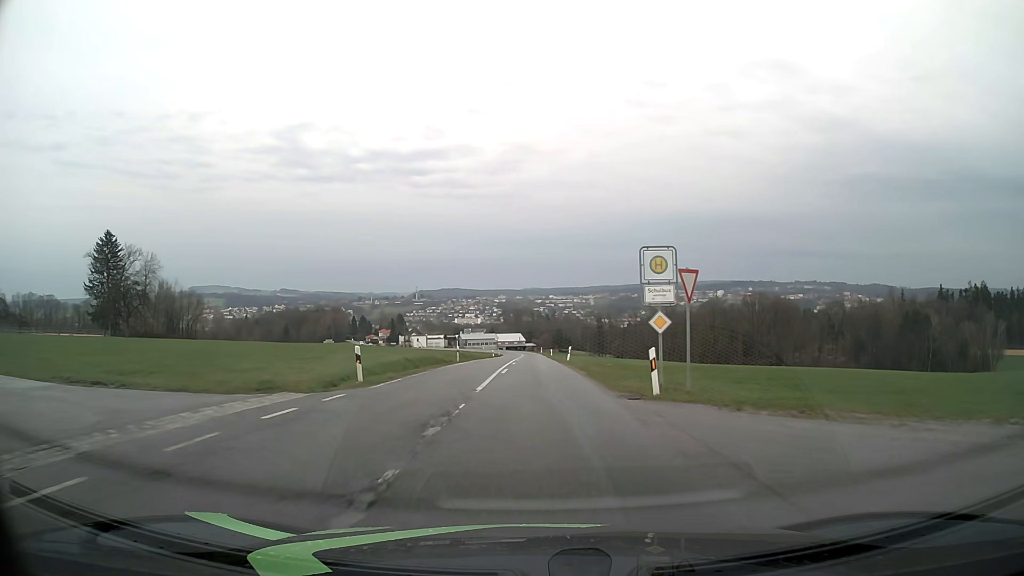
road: tertiary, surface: asphalt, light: Day
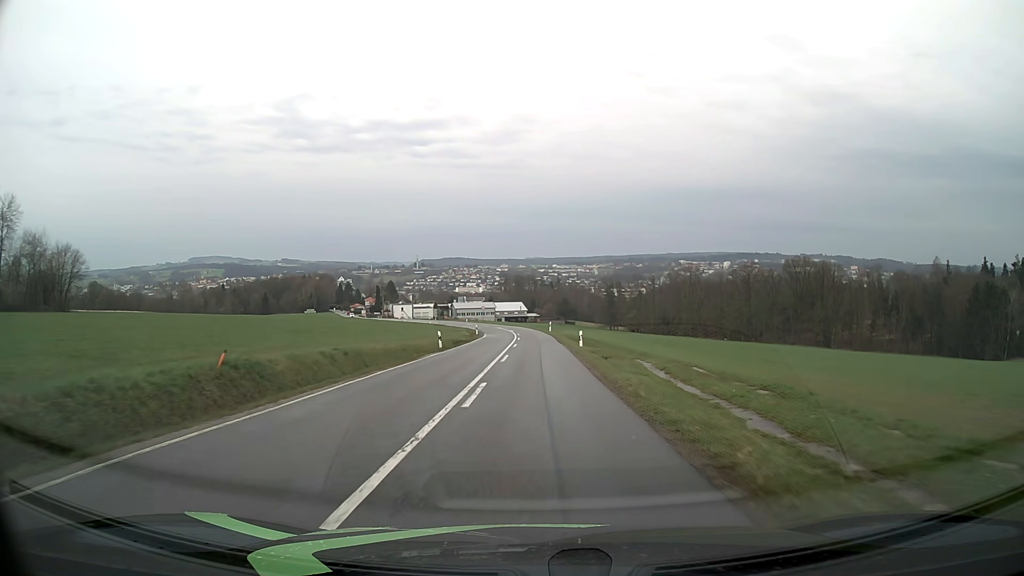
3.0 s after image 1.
(+0.1, +47.5) m; 0°
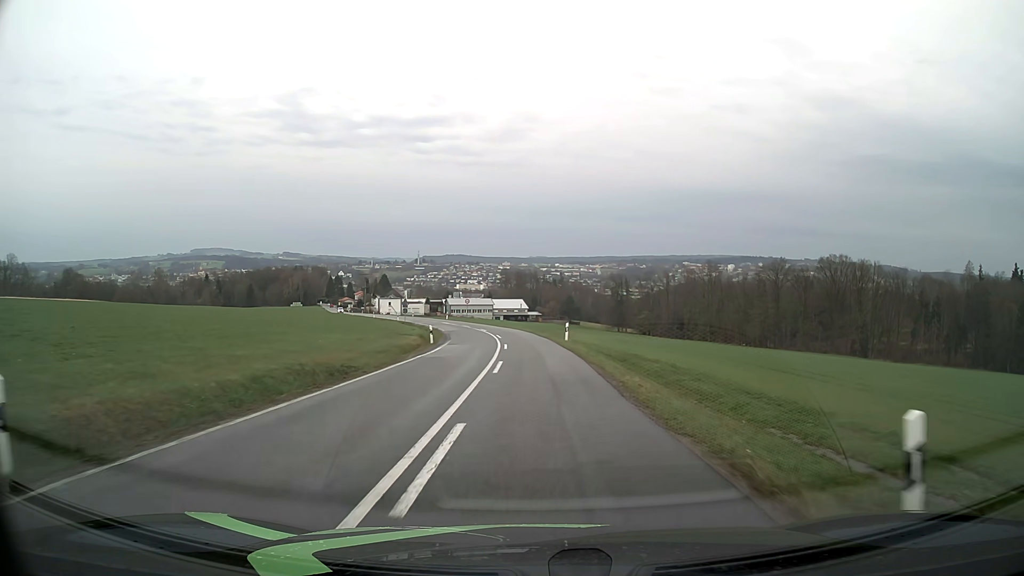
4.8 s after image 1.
(-0.1, +29.3) m; 0°
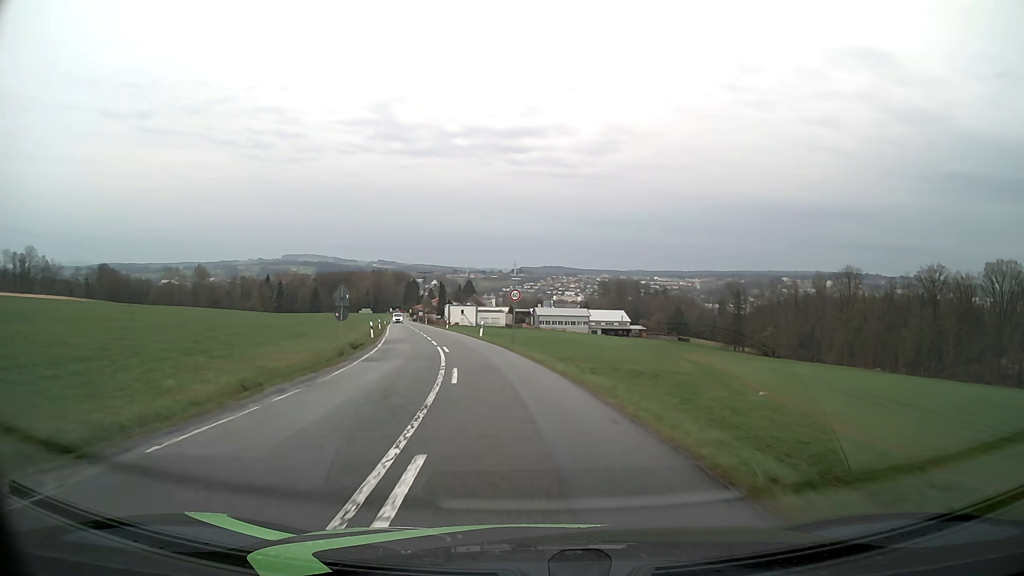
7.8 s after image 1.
(-2.1, +48.8) m; -8°
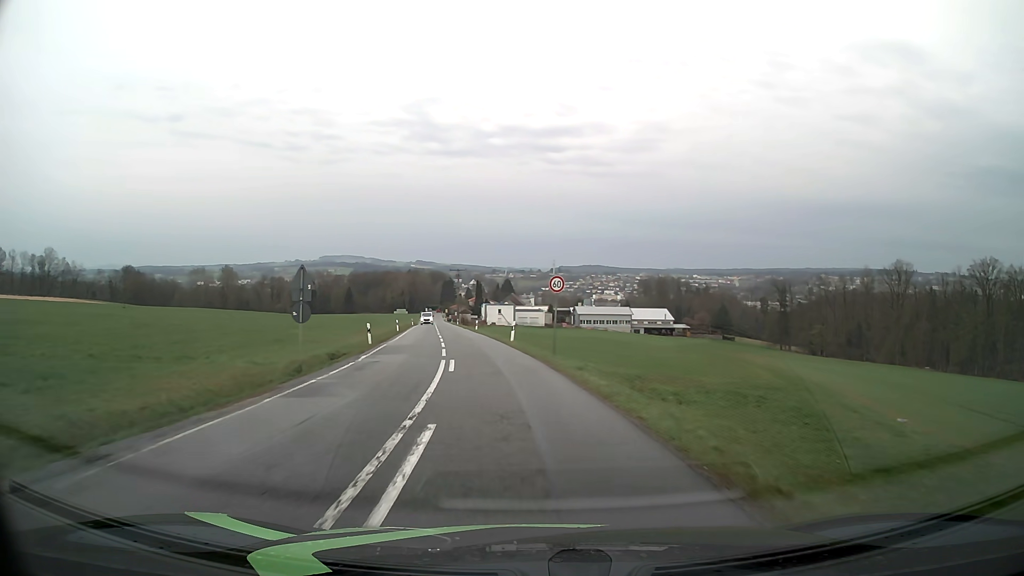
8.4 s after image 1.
(-0.3, +9.7) m; -3°
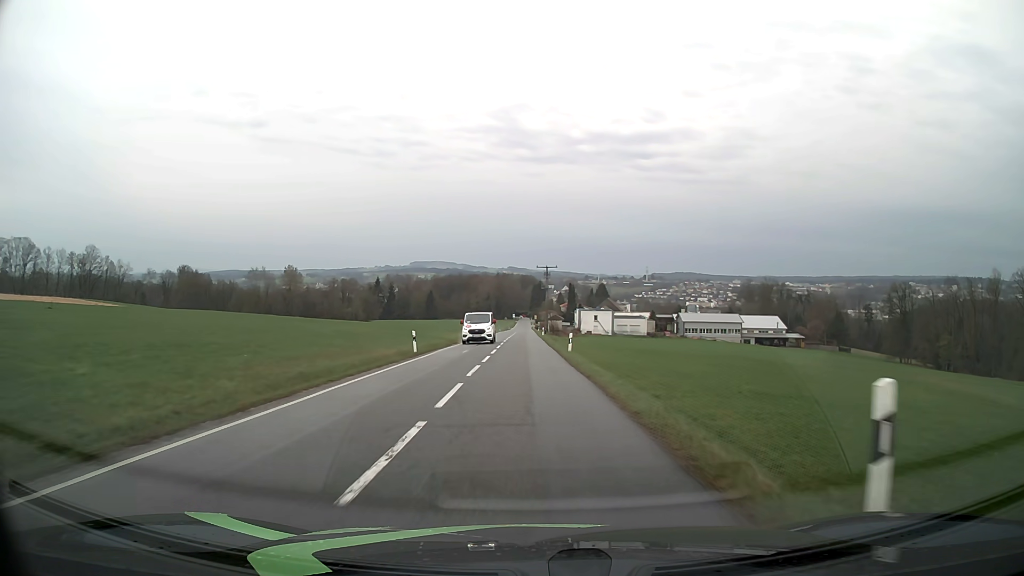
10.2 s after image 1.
(-2.5, +28.7) m; -8°
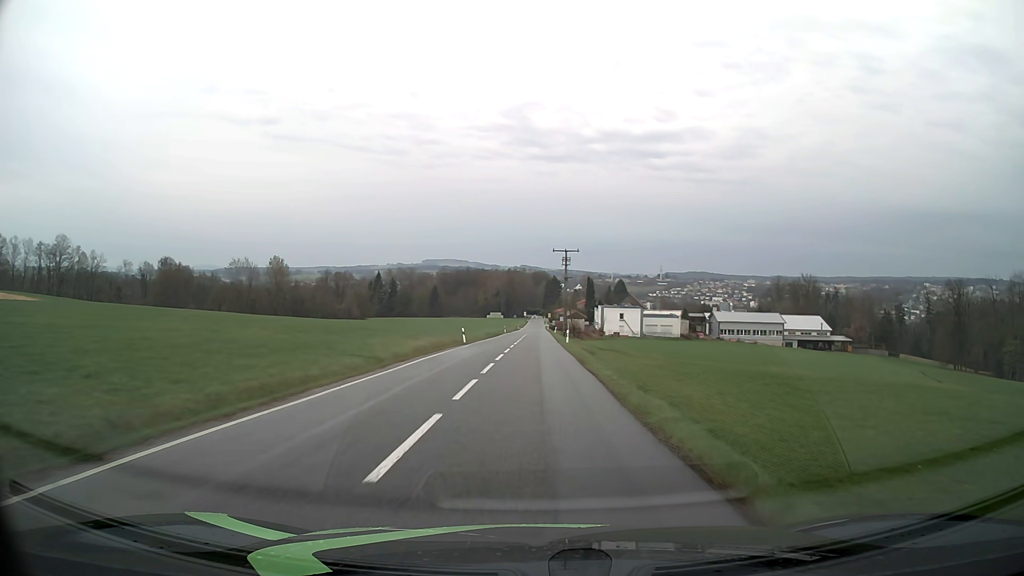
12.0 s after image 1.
(-0.3, +29.0) m; -1°
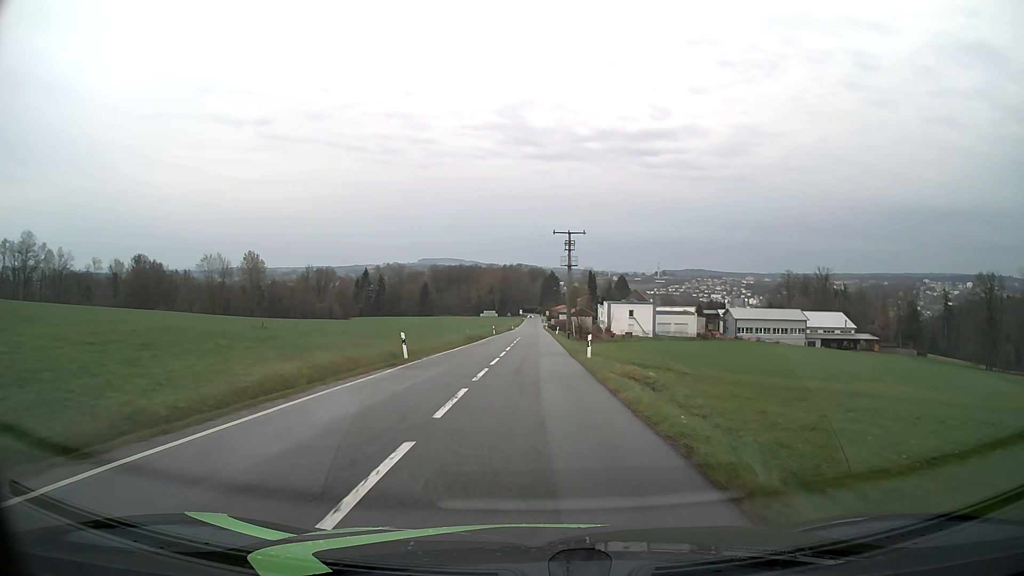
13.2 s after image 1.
(+0.1, +20.0) m; 0°
(0, +10) (0, +20) (0, +30) (0, +40) (0, +50) (0, +60) (0, +70) (0, +80) (0, +90) (0, +100) m
